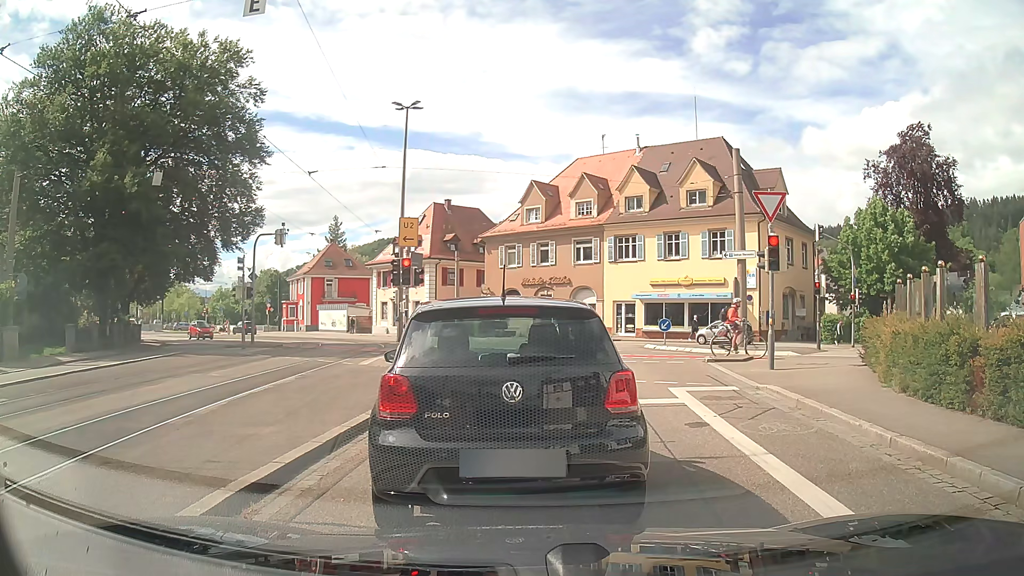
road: tertiary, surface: asphalt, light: Day
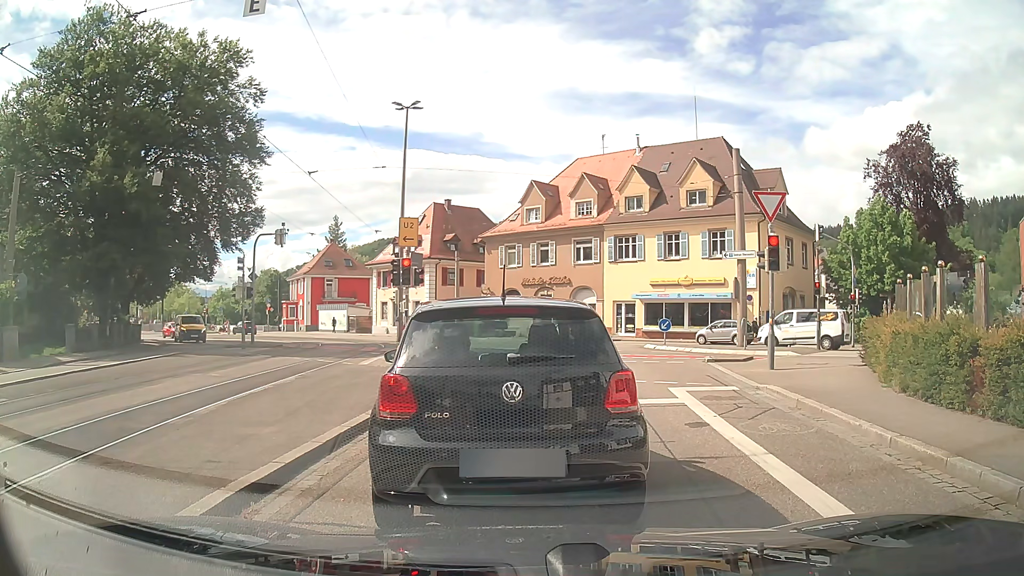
(0.0, 0.0) m; 0°
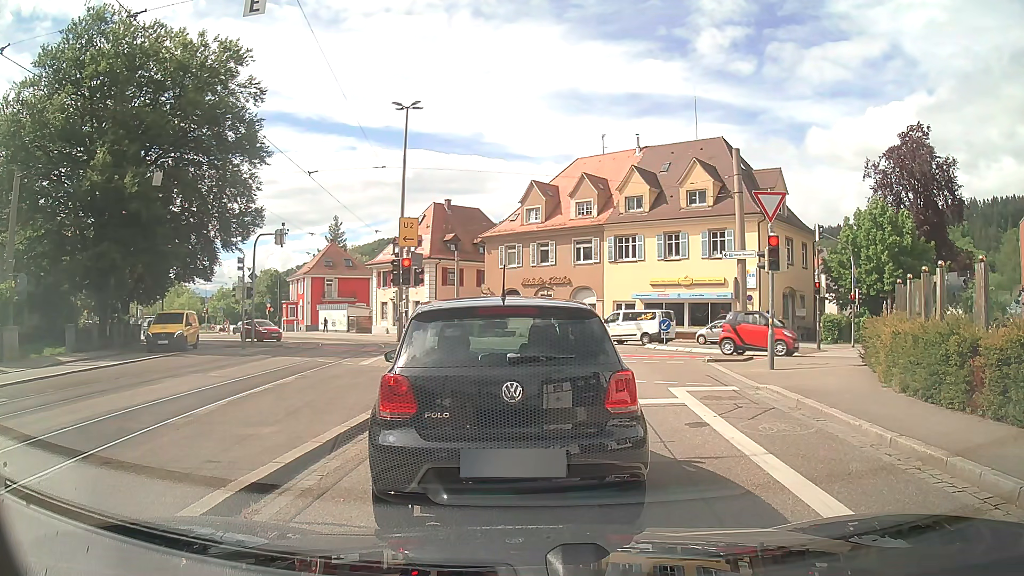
(0.0, 0.0) m; 0°
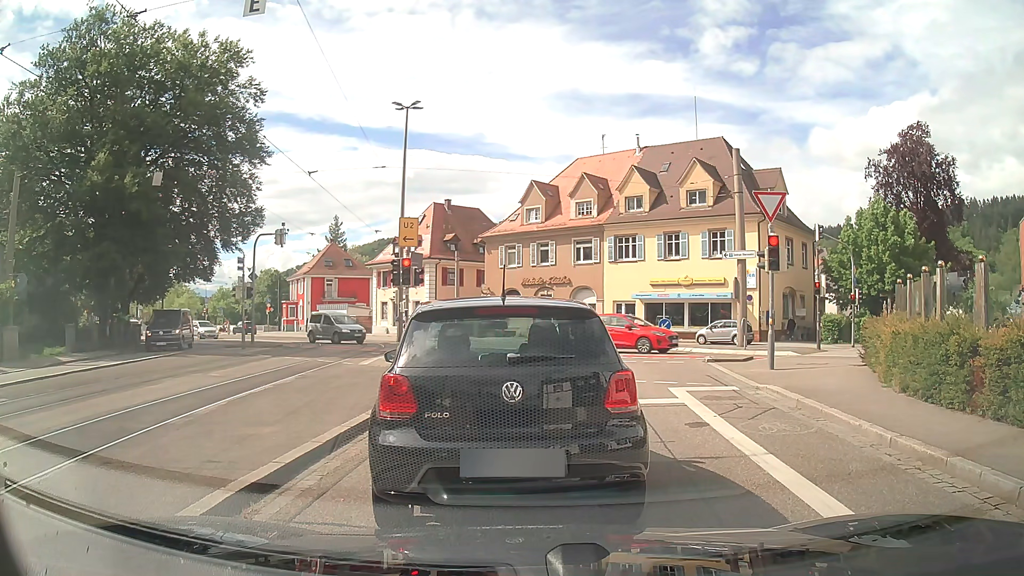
(0.0, 0.0) m; 0°
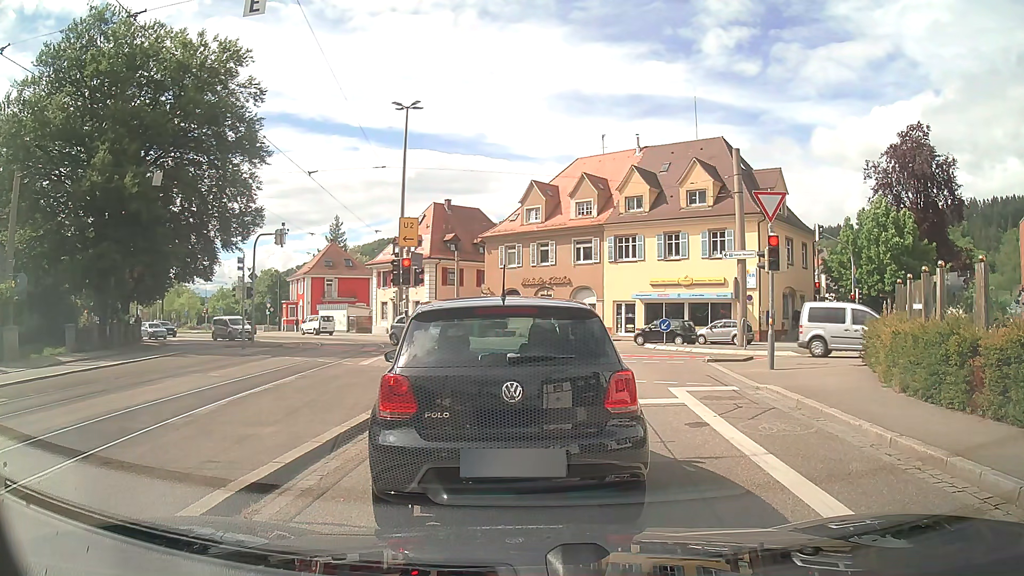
(0.0, 0.0) m; 0°
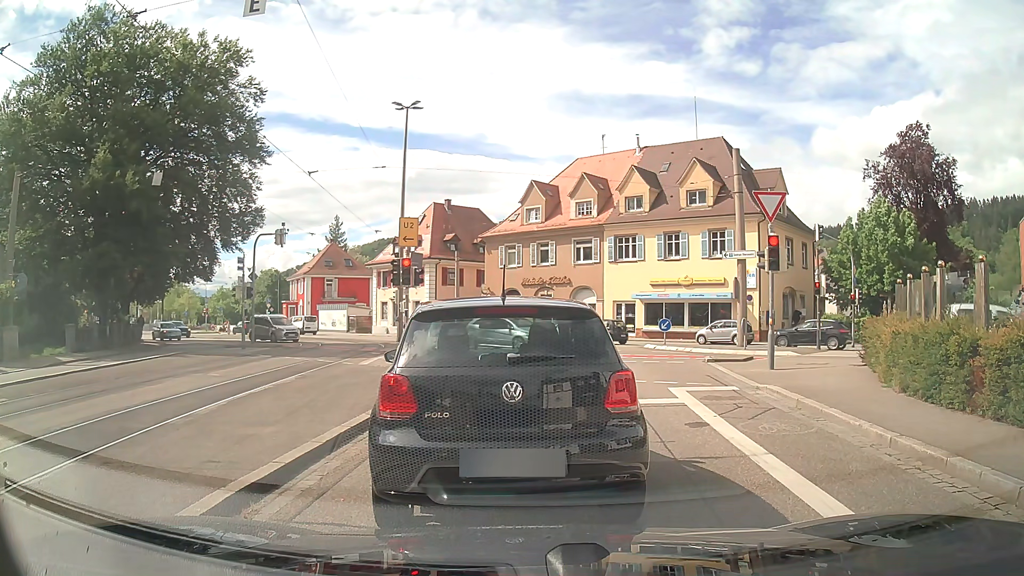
(0.0, 0.0) m; 0°
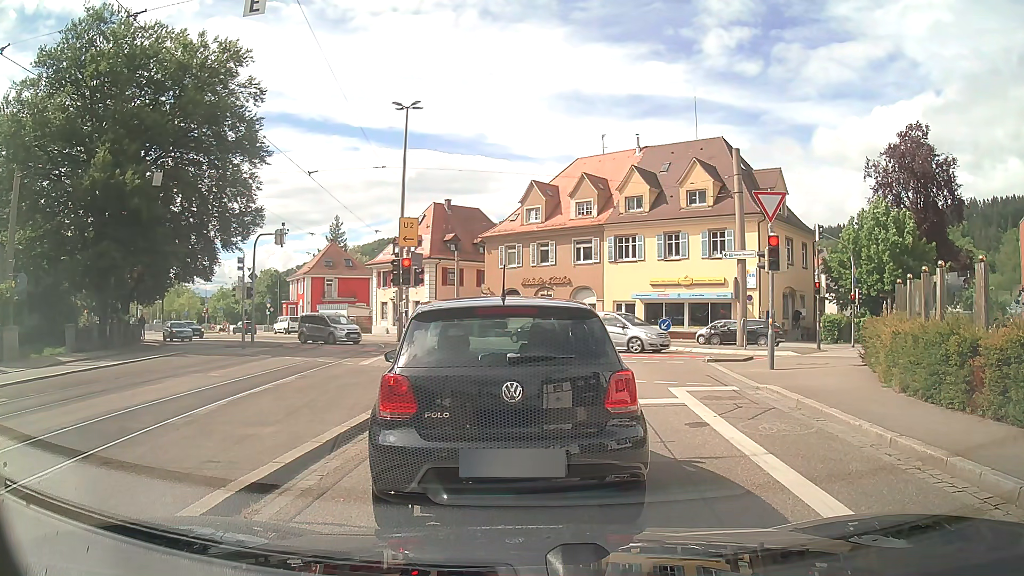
(0.0, 0.0) m; 0°
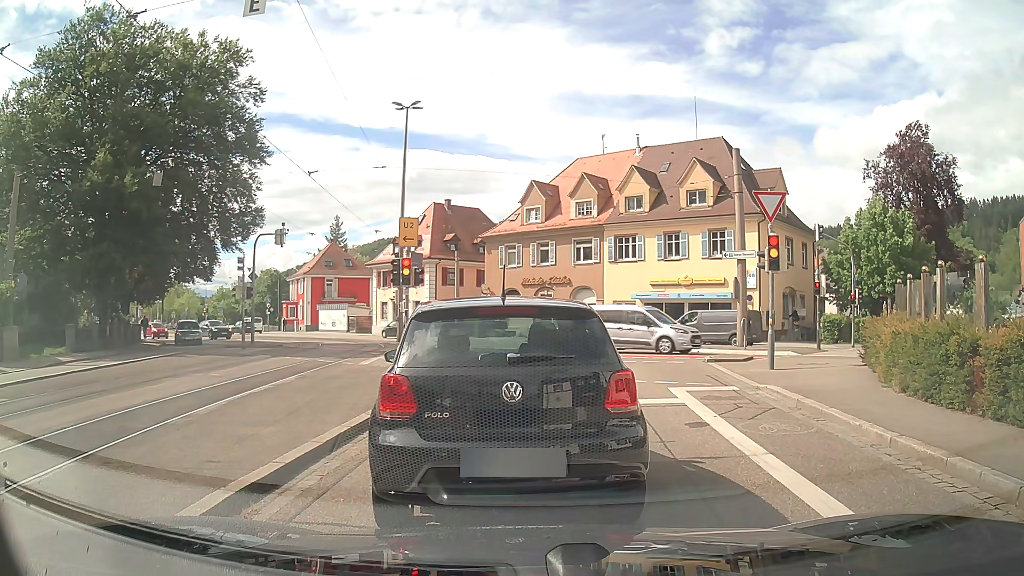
(0.0, 0.0) m; 0°
(0, +10) (+1, +20) (+1, +30) (0, +40) (-4, +49) (-10, +57) (-17, +64) (-24, +72) (-30, +79) (-37, +87) m
